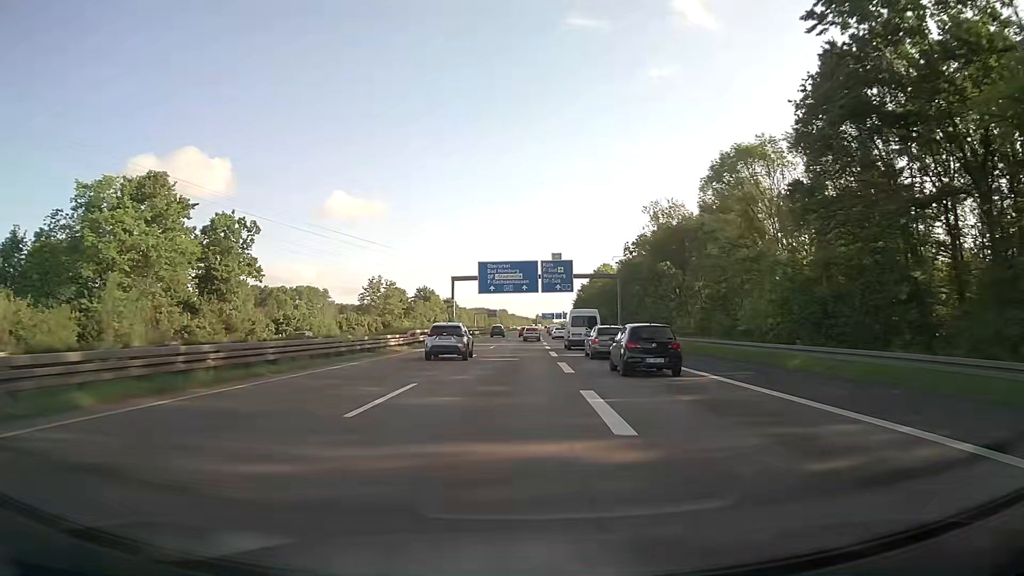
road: motorway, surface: asphalt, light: Day
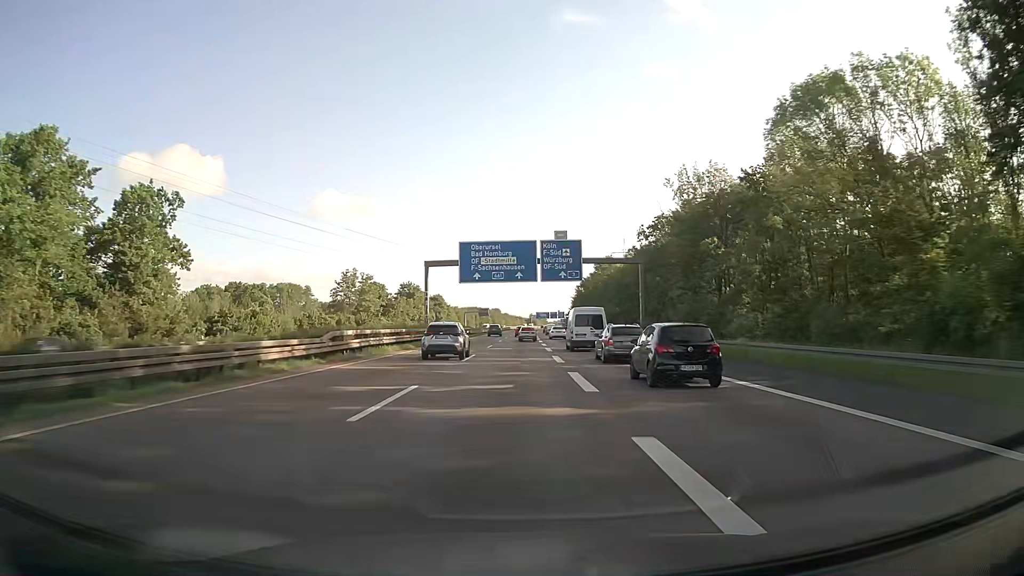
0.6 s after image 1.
(+0.1, +18.3) m; +1°
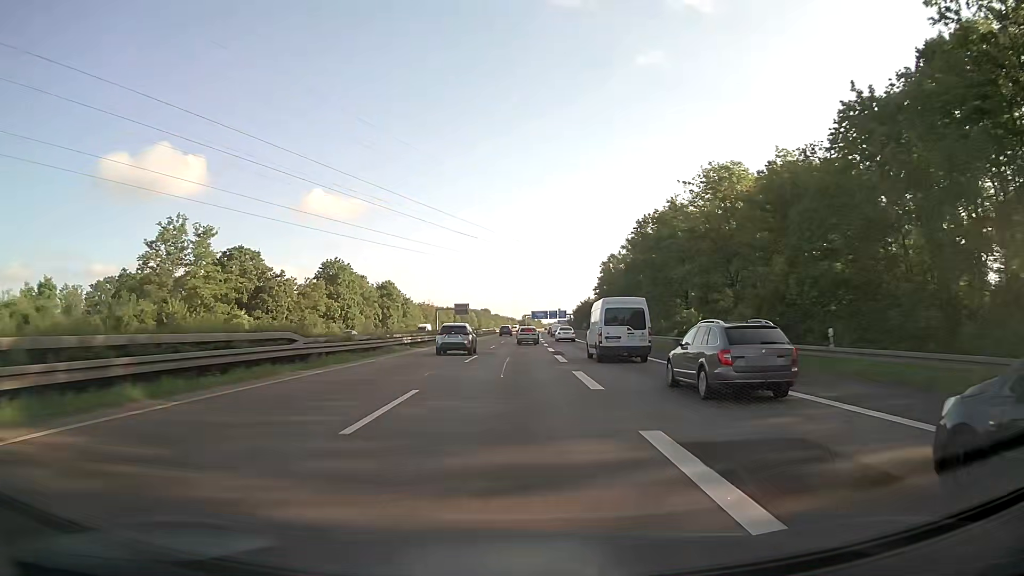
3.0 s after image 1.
(+0.7, +71.4) m; +1°
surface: paved
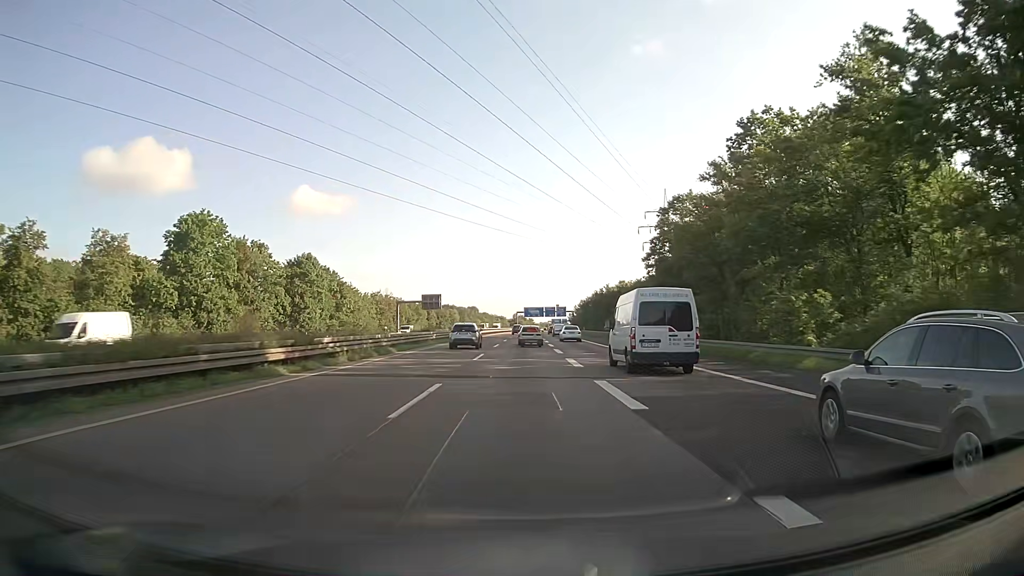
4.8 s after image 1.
(-0.1, +51.4) m; 0°
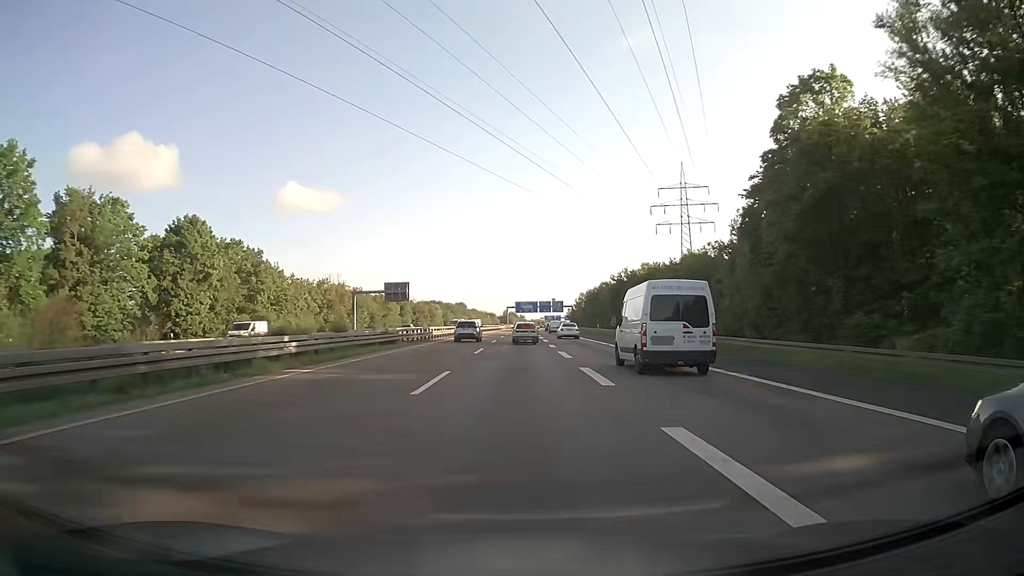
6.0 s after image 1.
(+0.2, +32.2) m; +1°
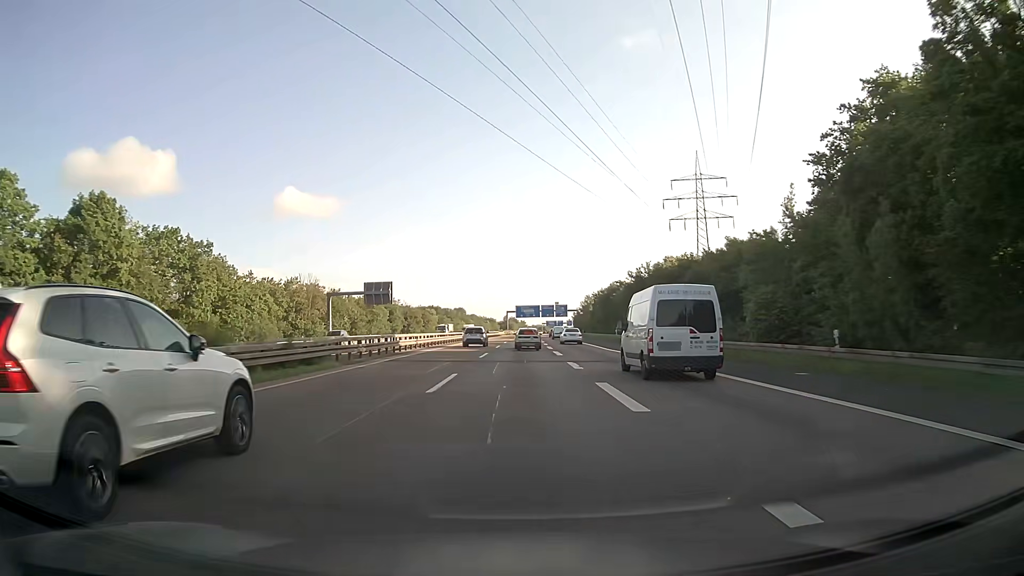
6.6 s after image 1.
(0.0, +15.7) m; 0°
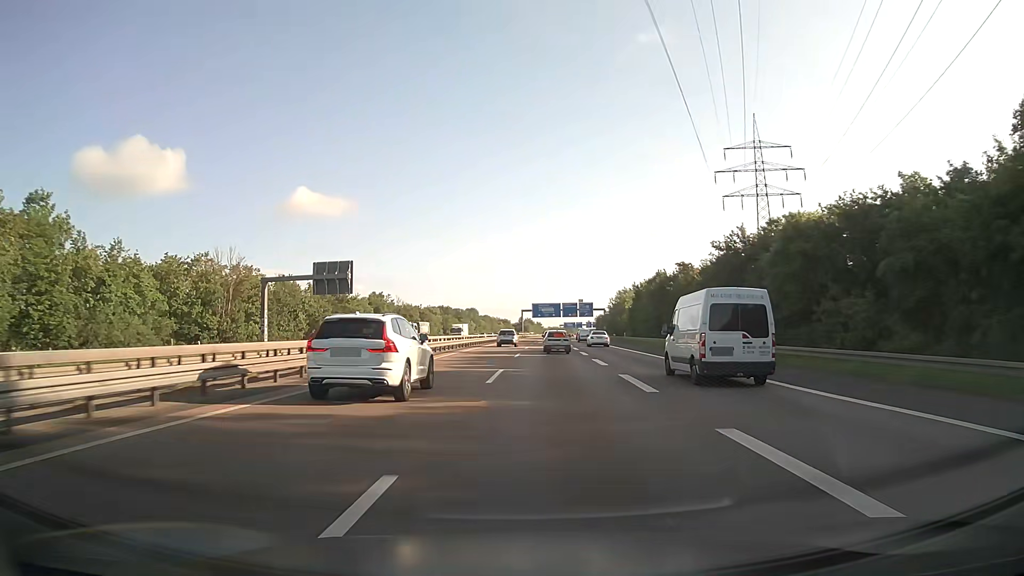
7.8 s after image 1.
(-0.5, +32.0) m; -1°
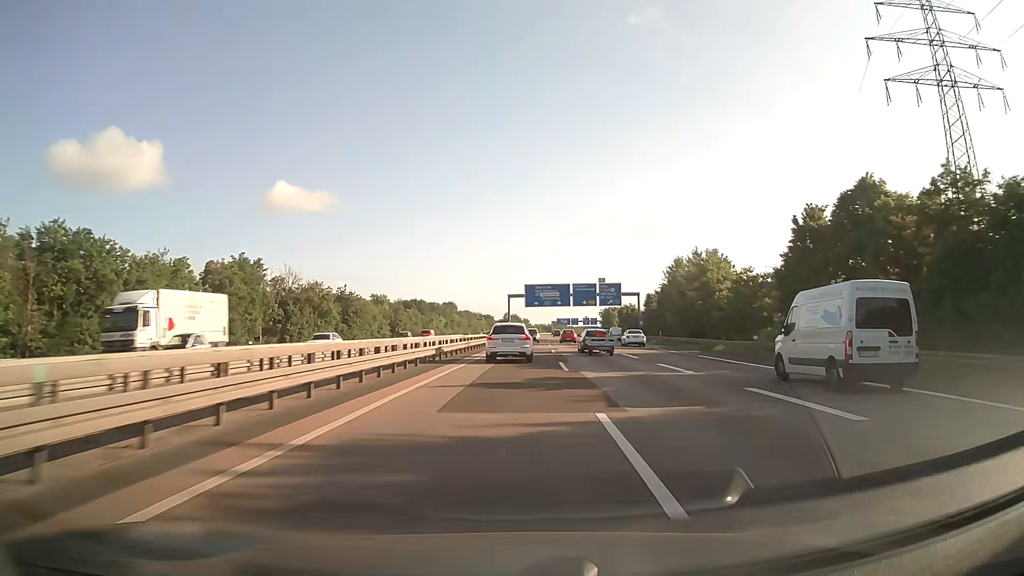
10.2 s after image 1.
(+0.1, +66.2) m; +1°
(0, +10) (0, +20) (0, +30) (+1, +40) (+1, +50) (+1, +60) (+2, +70) (+2, +80) (+3, +90) (+3, +100) m
